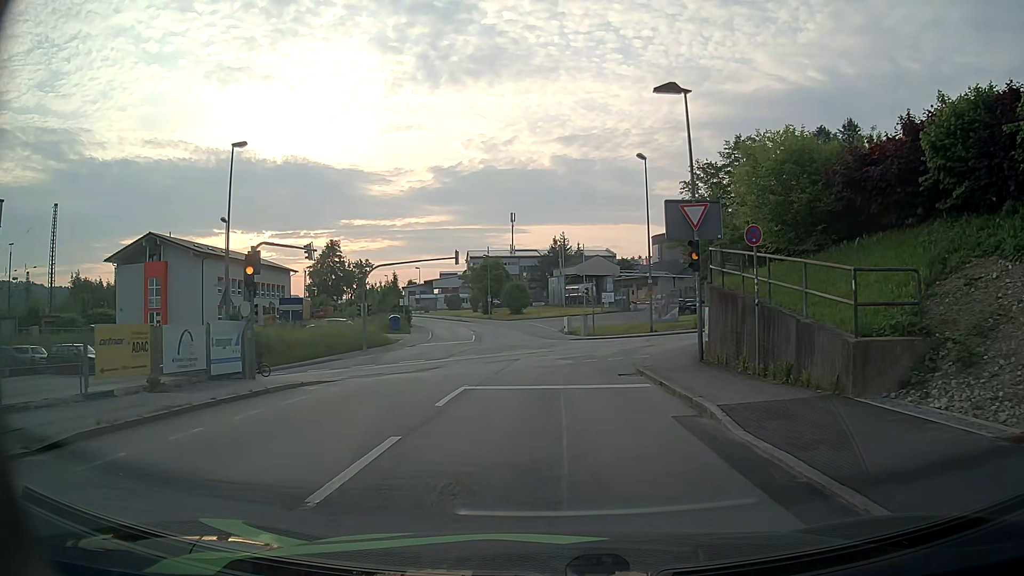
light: Day
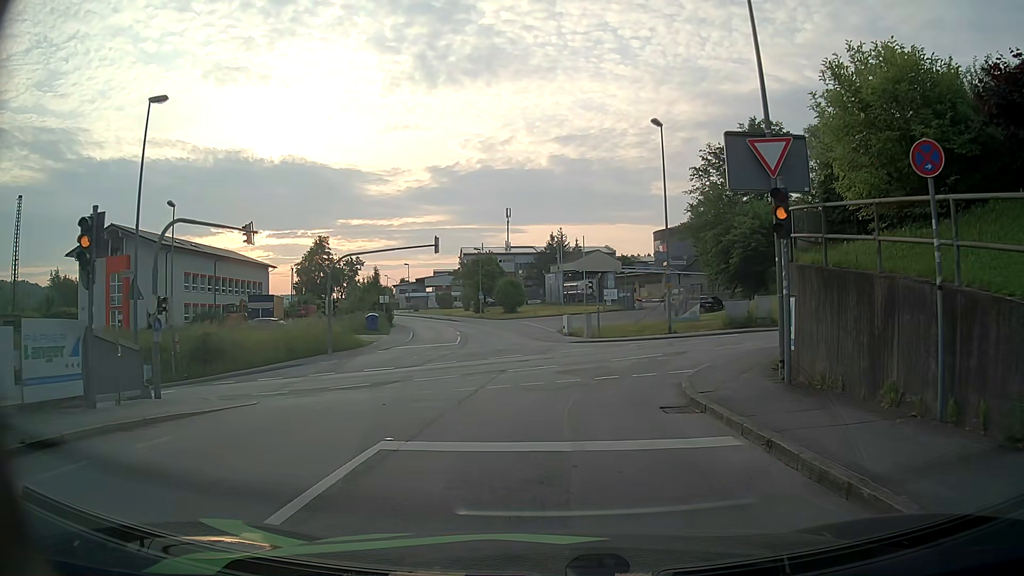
(+0.1, +6.8) m; +1°
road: residential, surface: asphalt
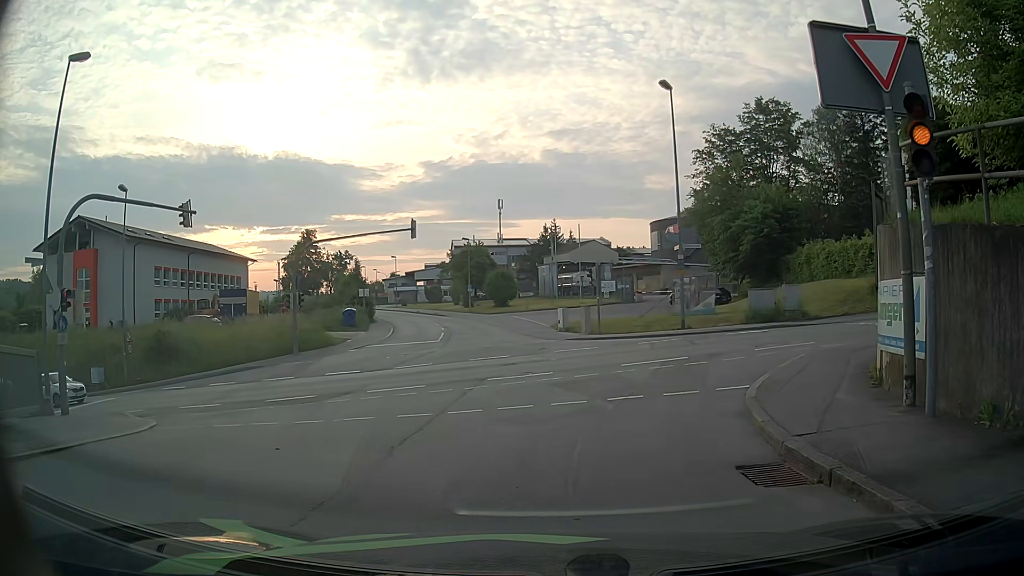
(0.0, +4.2) m; +2°
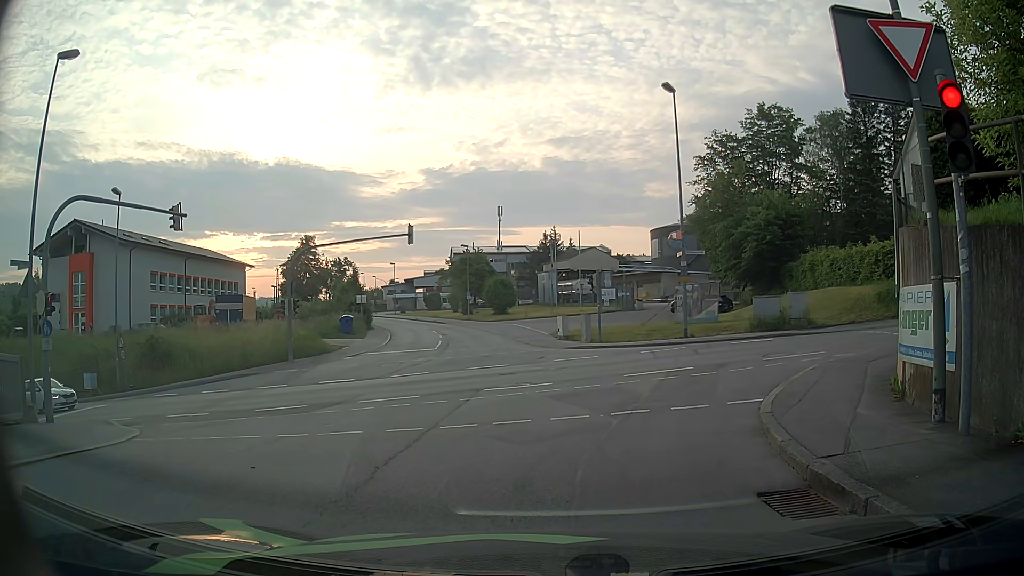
(0.0, +0.6) m; -2°
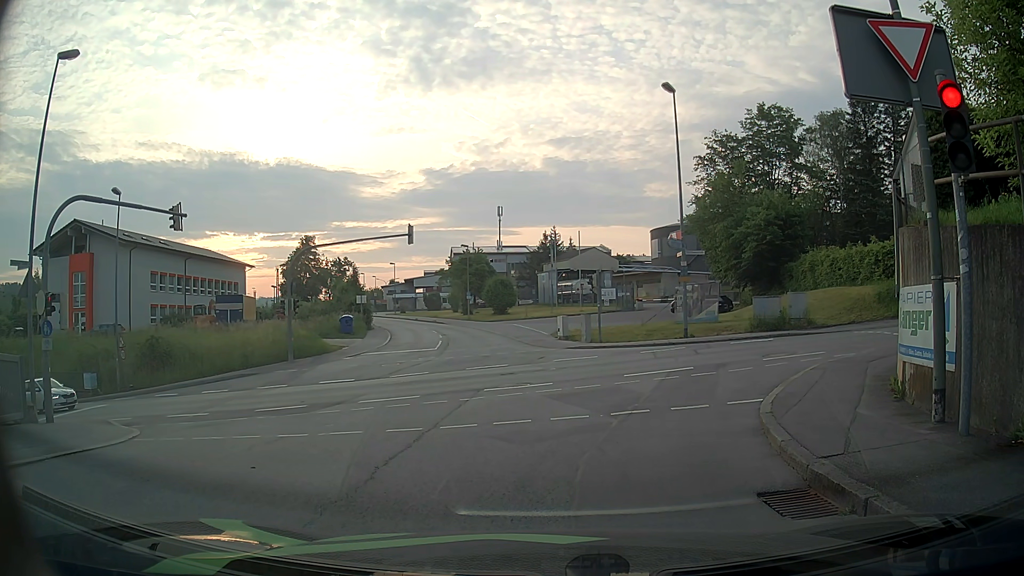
(0.0, 0.0) m; 0°
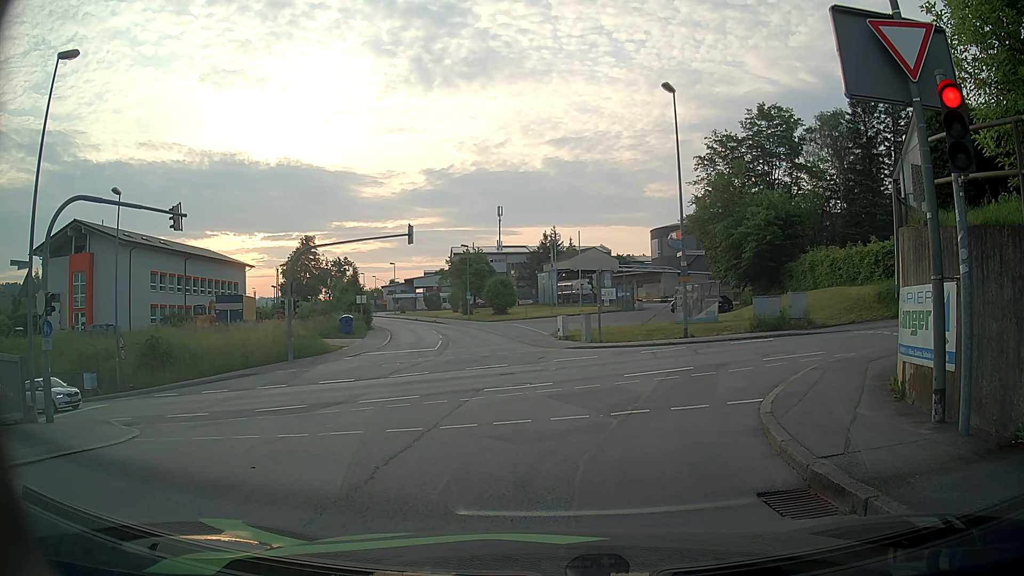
(0.0, 0.0) m; 0°
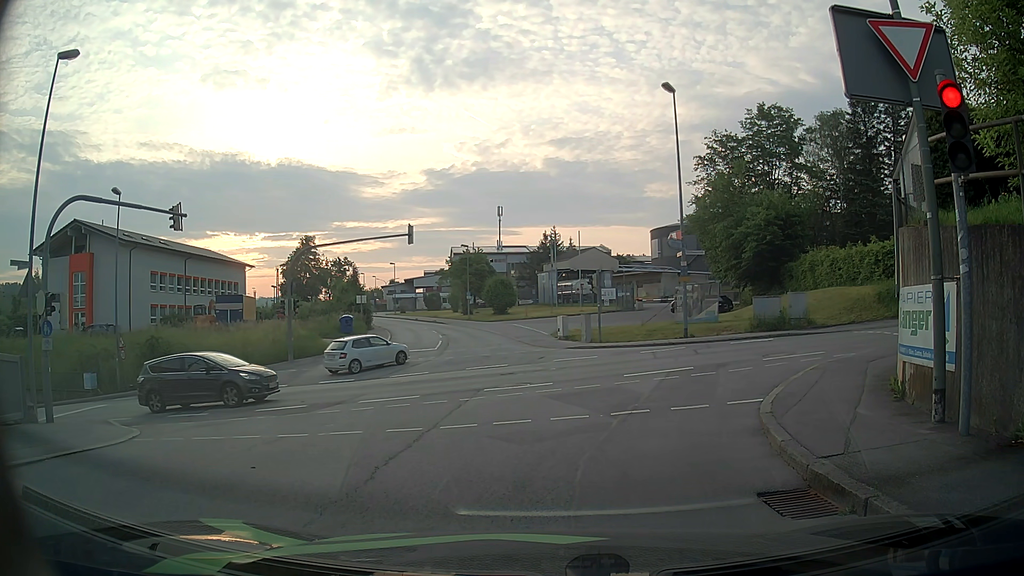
(0.0, 0.0) m; 0°
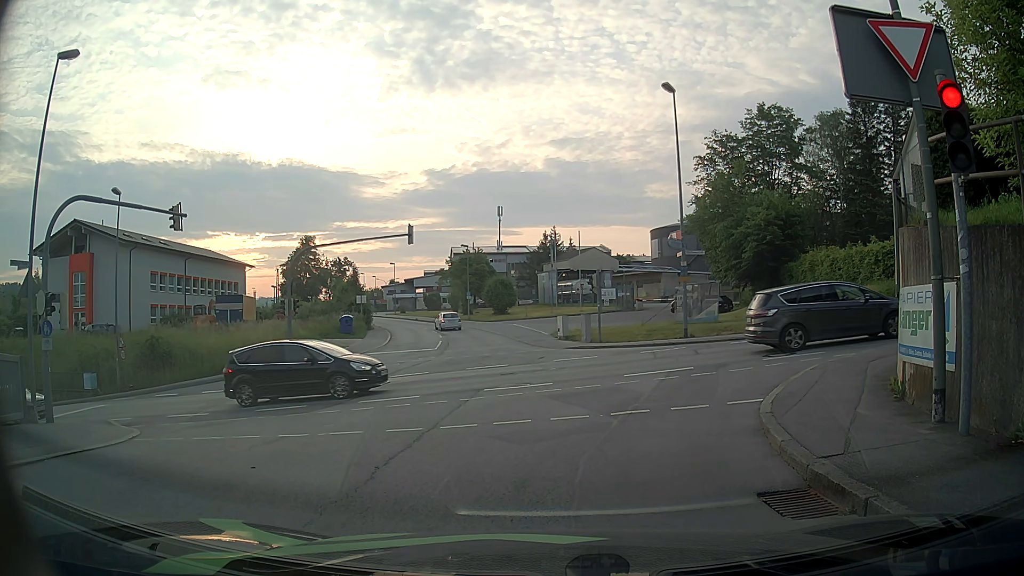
(0.0, 0.0) m; 0°
